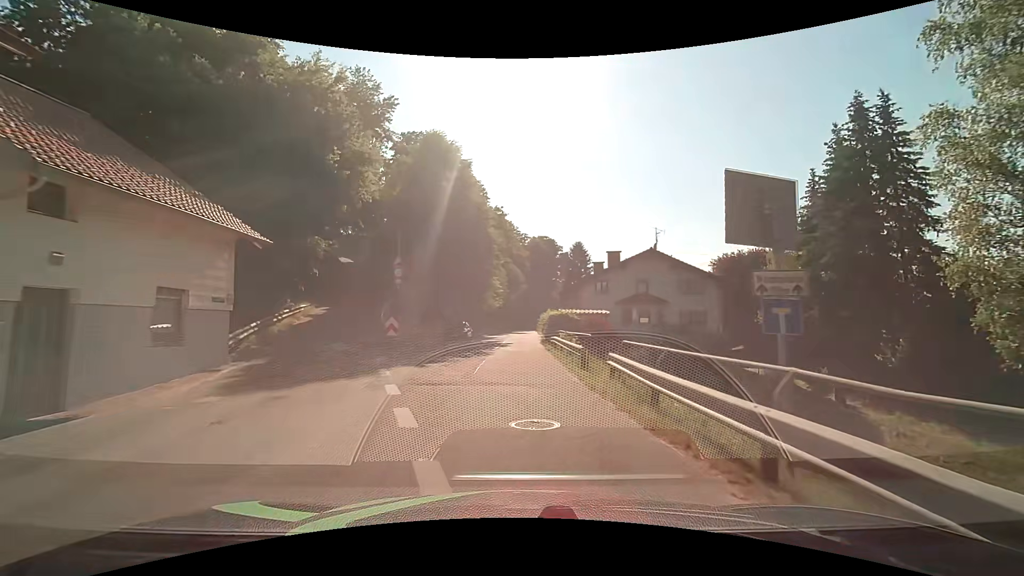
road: unclassified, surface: asphalt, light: Day
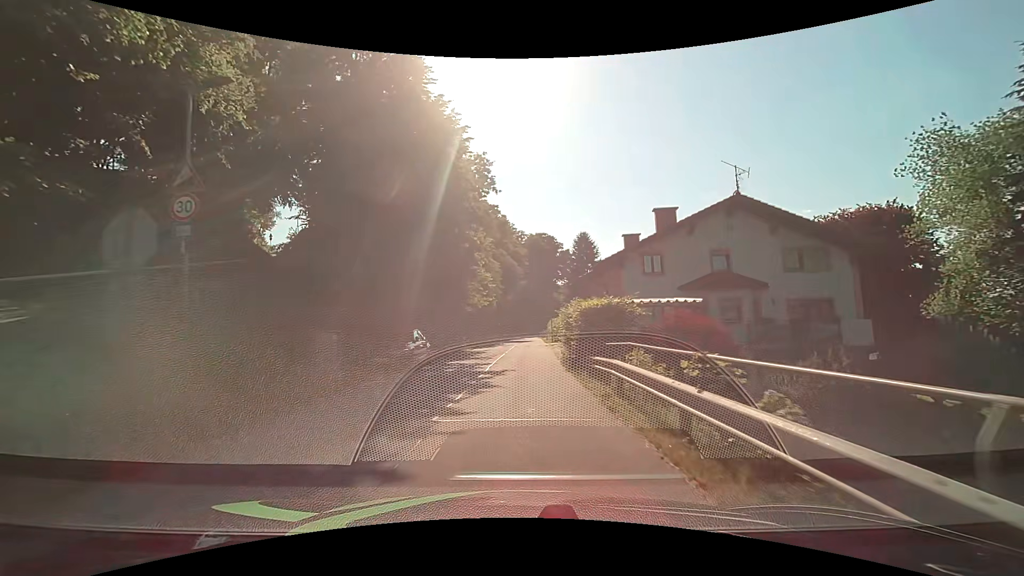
(+0.1, +17.5) m; 0°
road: residential
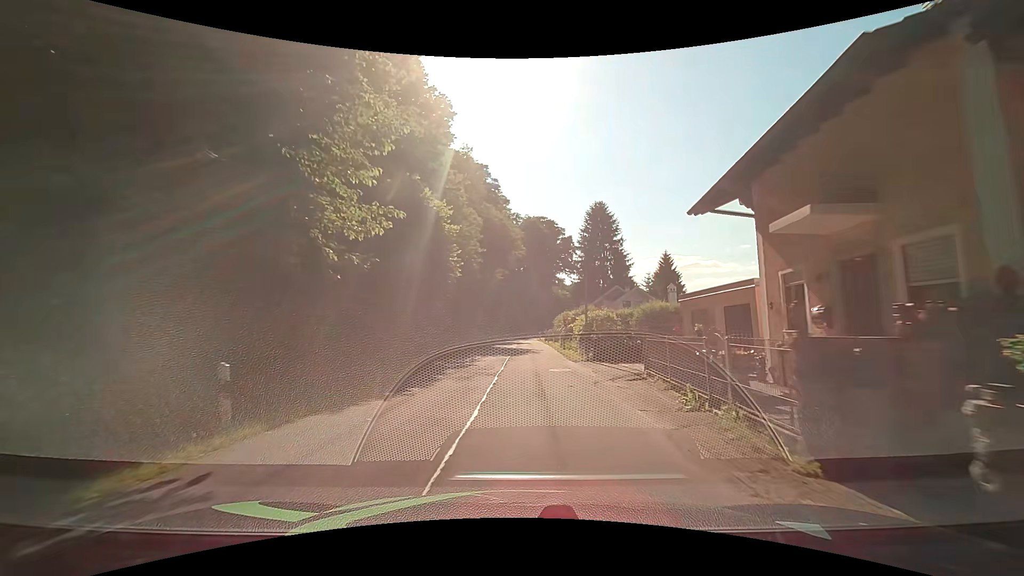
(+0.1, +28.3) m; +1°
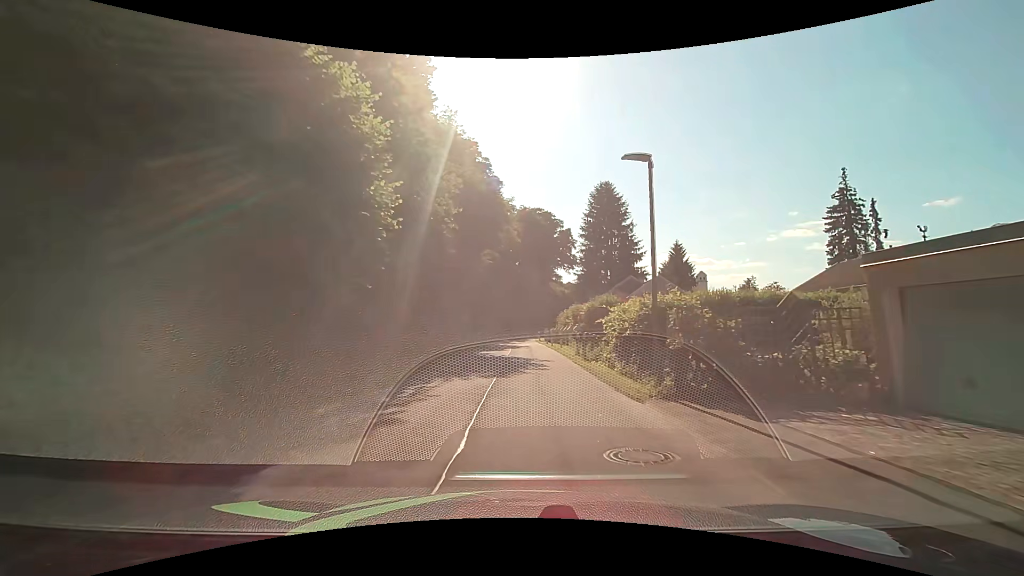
(0.0, +11.5) m; 0°
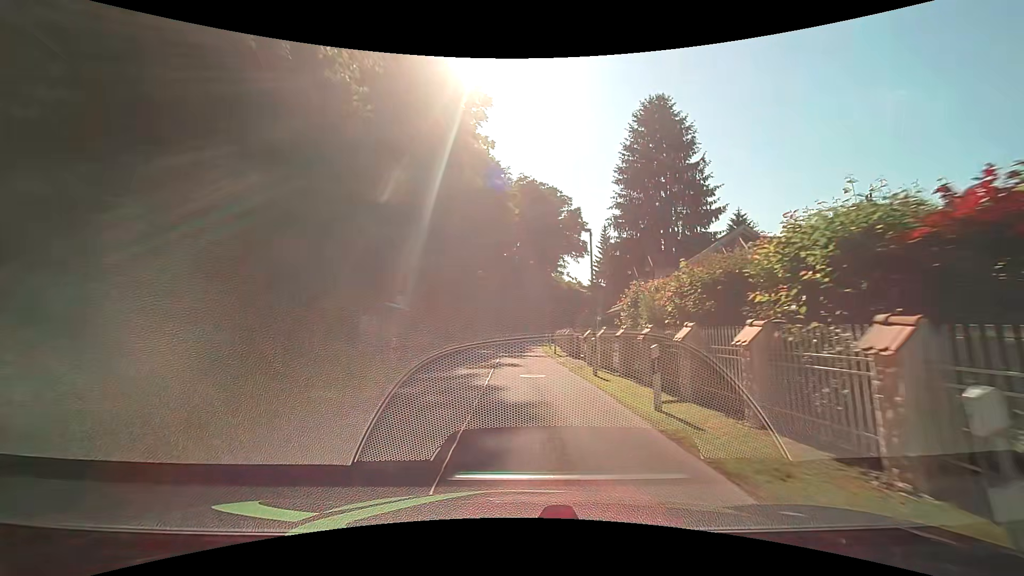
(+0.4, +29.4) m; +1°
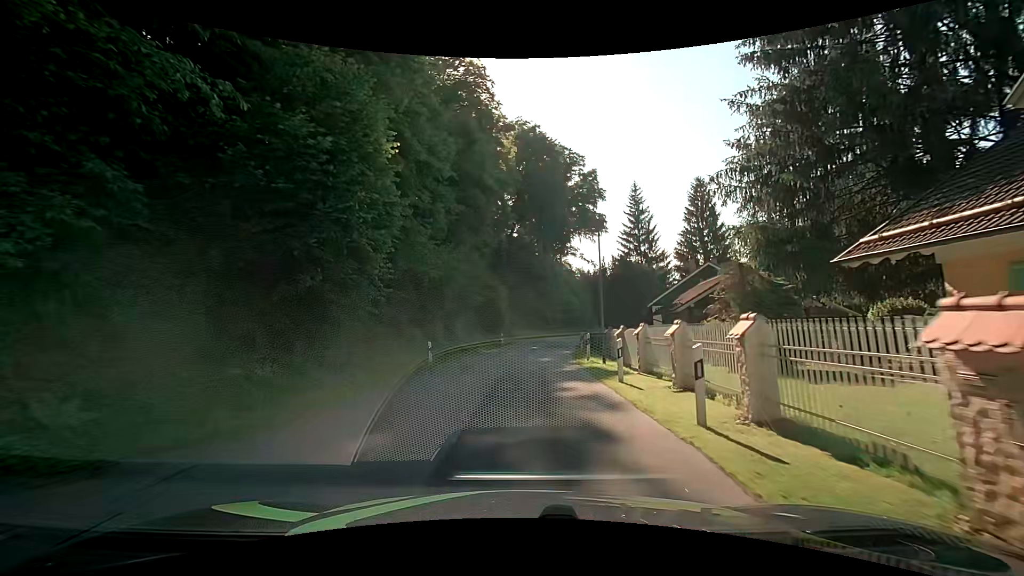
(0.0, +29.8) m; 0°
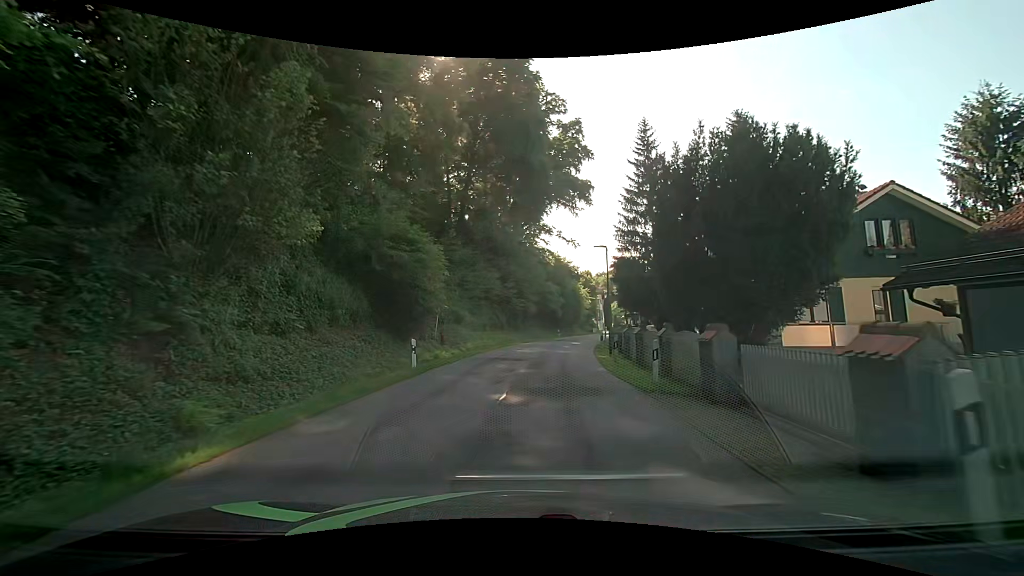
(+0.5, +25.8) m; +3°
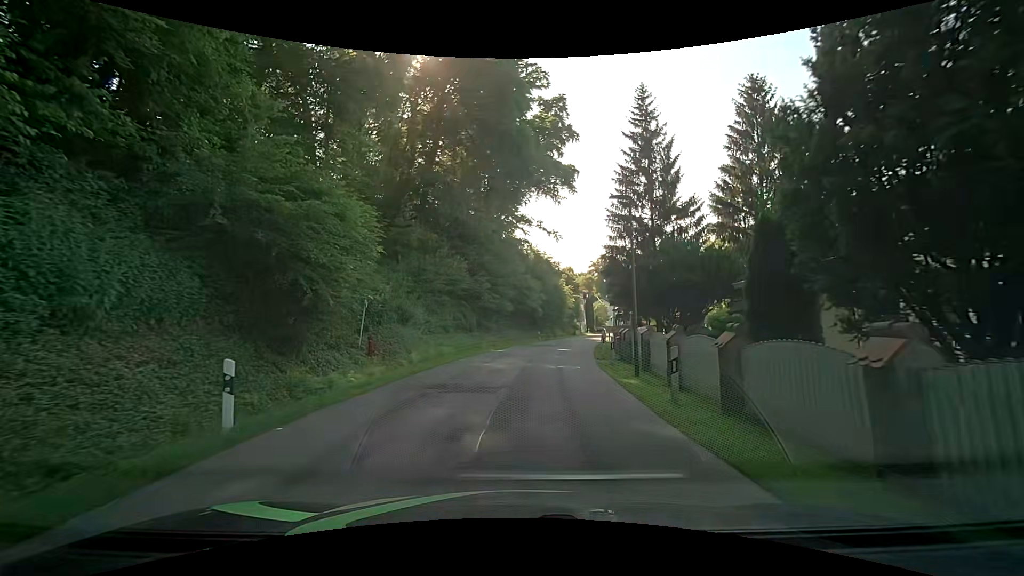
(+0.3, +9.0) m; +4°
